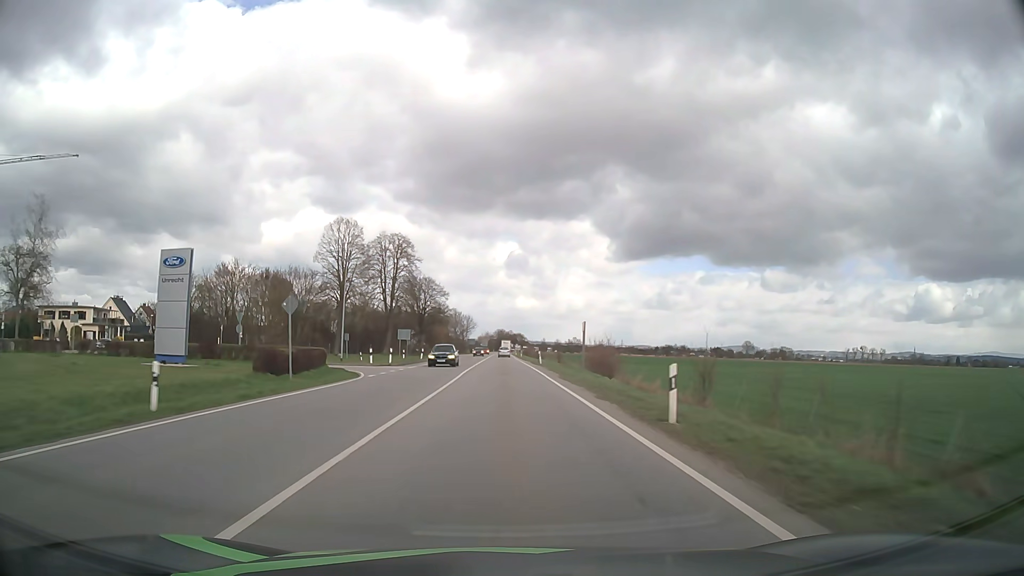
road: primary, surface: asphalt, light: Day
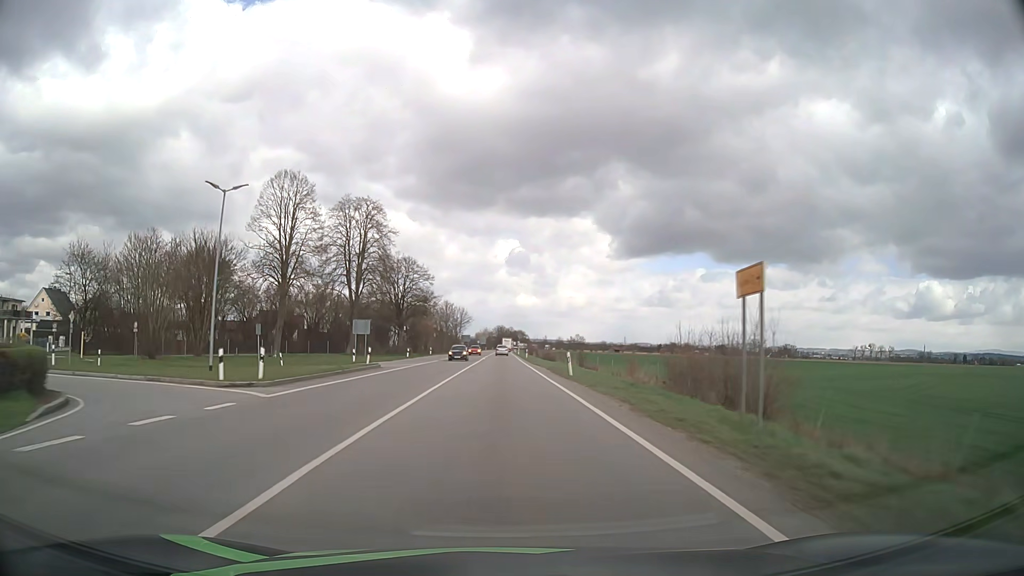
(0.0, +25.6) m; 0°
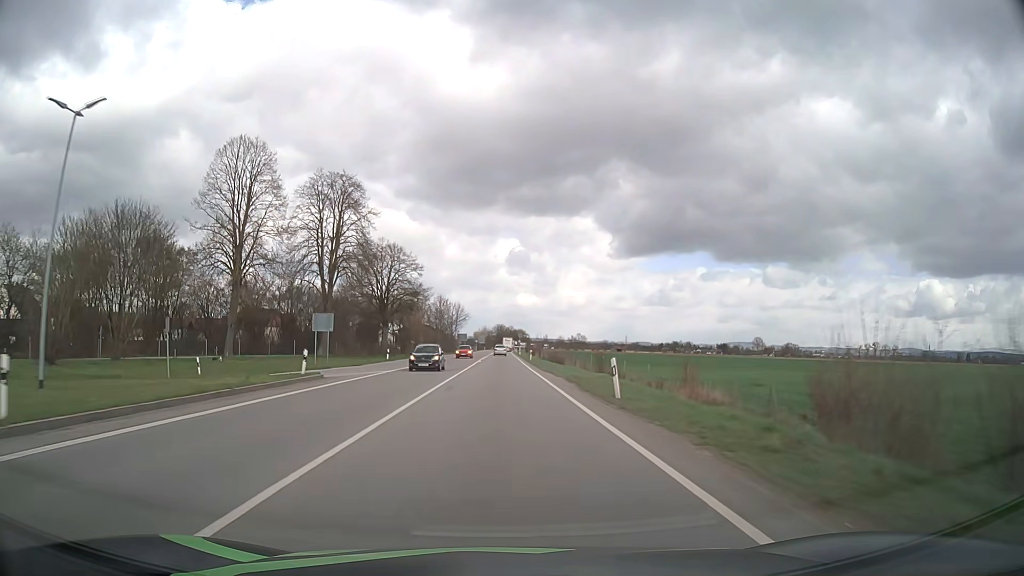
(0.0, +12.8) m; 0°
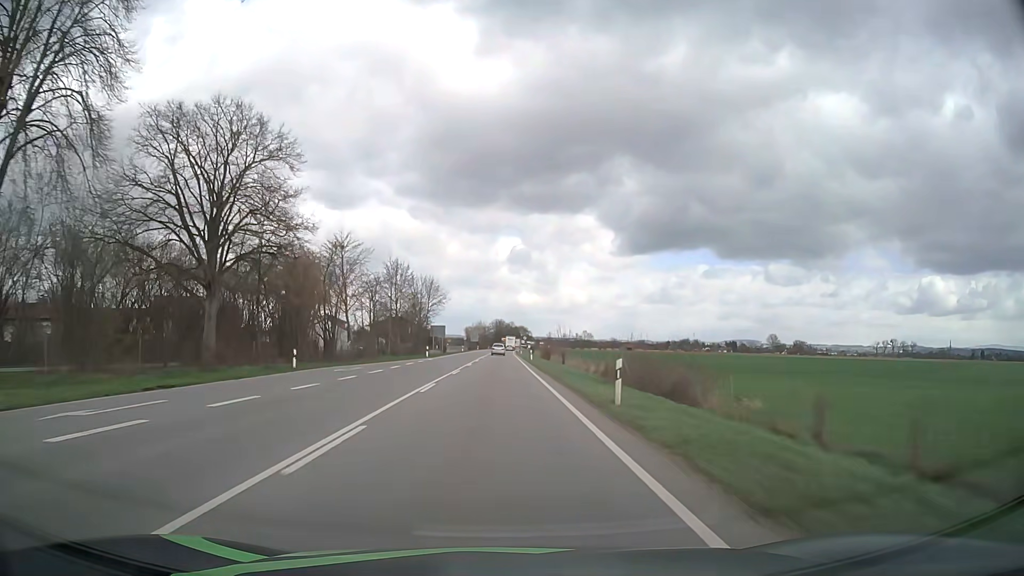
(+0.1, +51.7) m; 0°
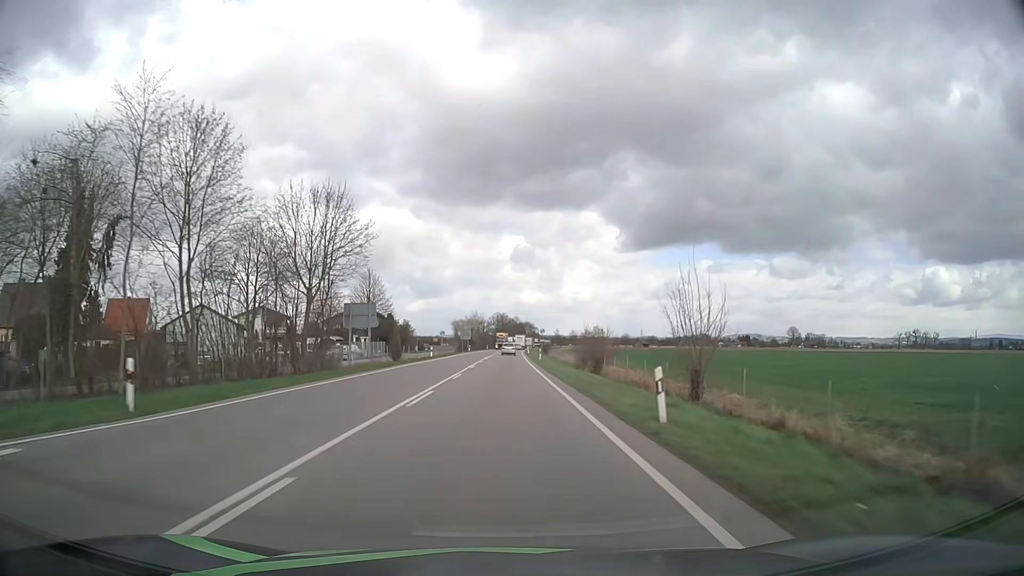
(-0.1, +52.2) m; 0°
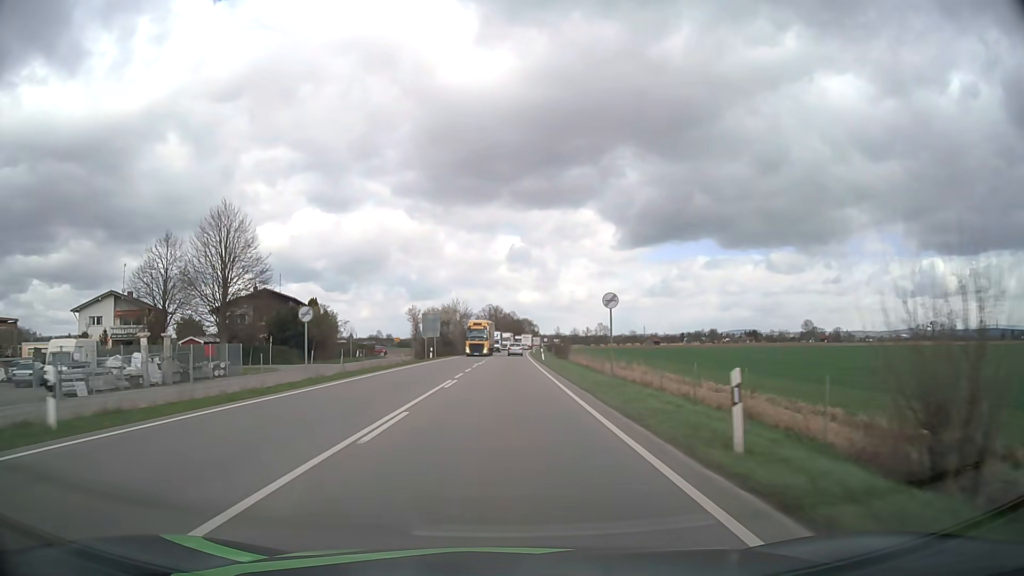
(0.0, +52.8) m; 0°
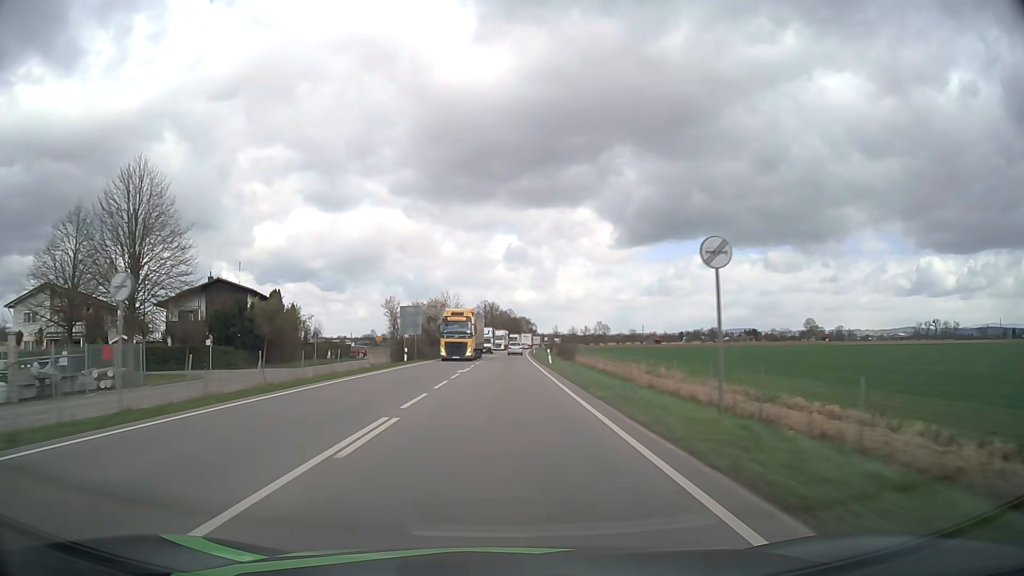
(0.0, +13.3) m; 0°
(0, +10) (0, +20) (0, +30) (0, +40) (0, +50) (+1, +60) (+1, +70) (+1, +80) (+1, +90) (+2, +100) m
